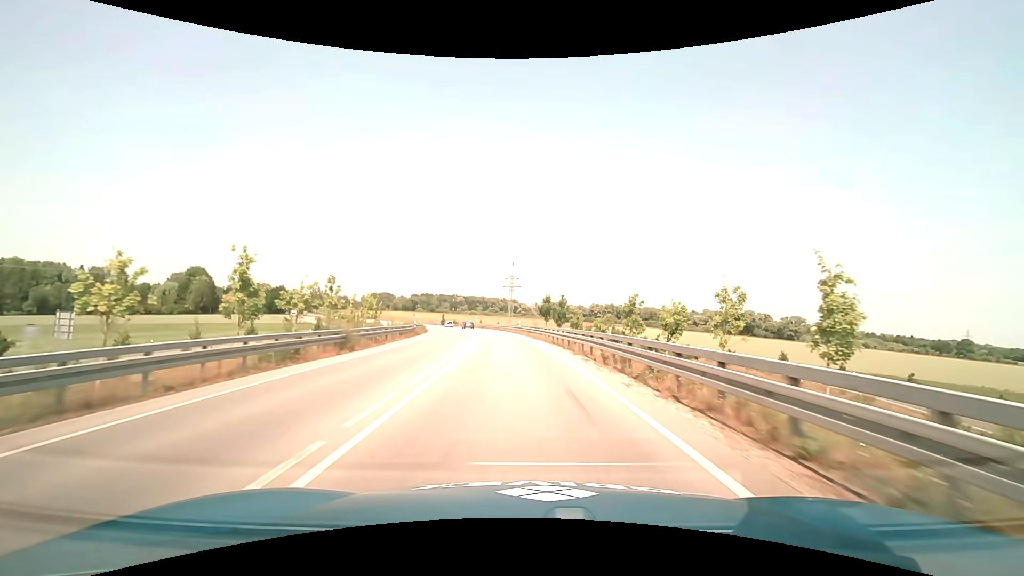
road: trunk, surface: asphalt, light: Day
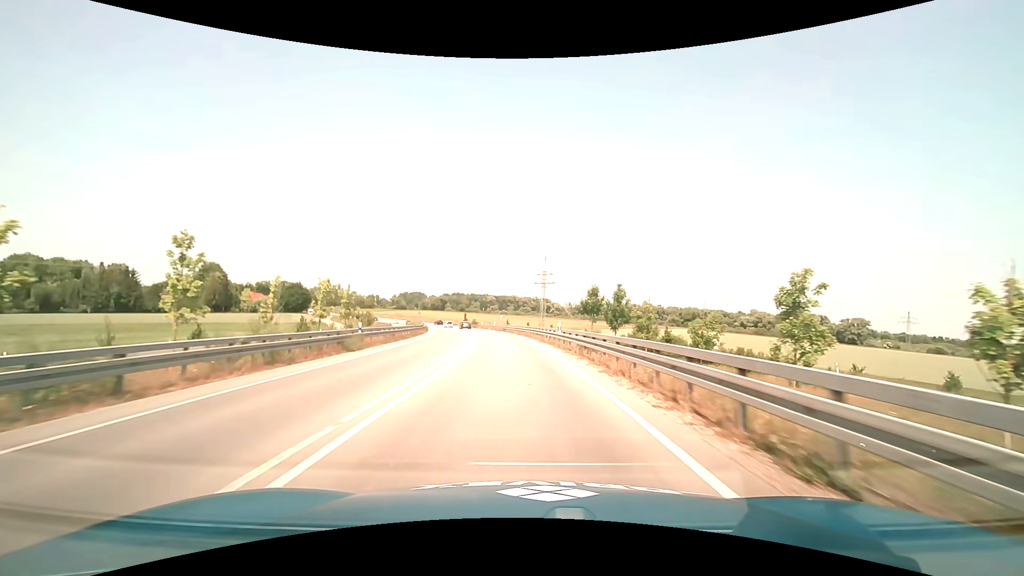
(-0.8, +24.9) m; -4°
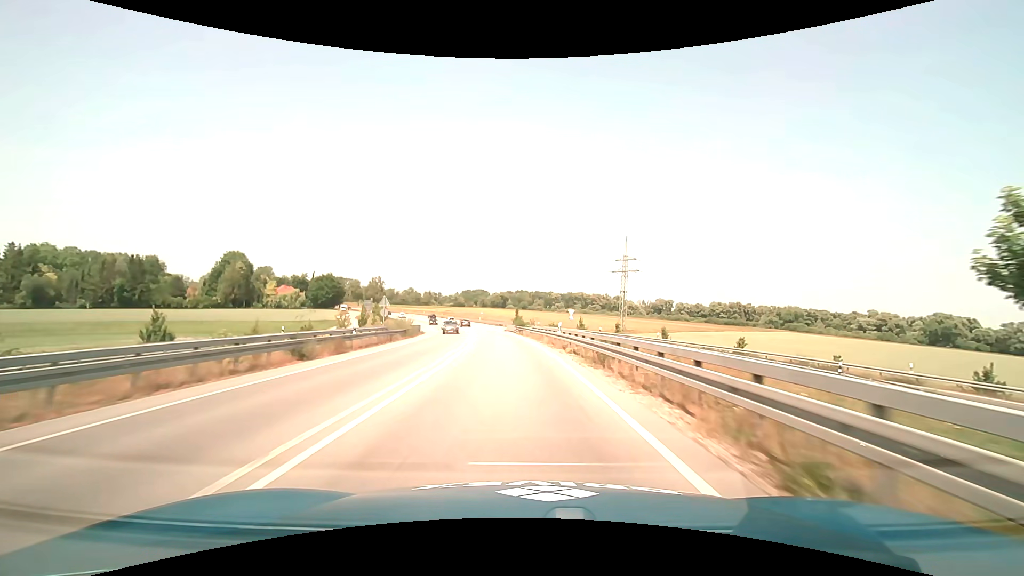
(-3.3, +50.4) m; -7°
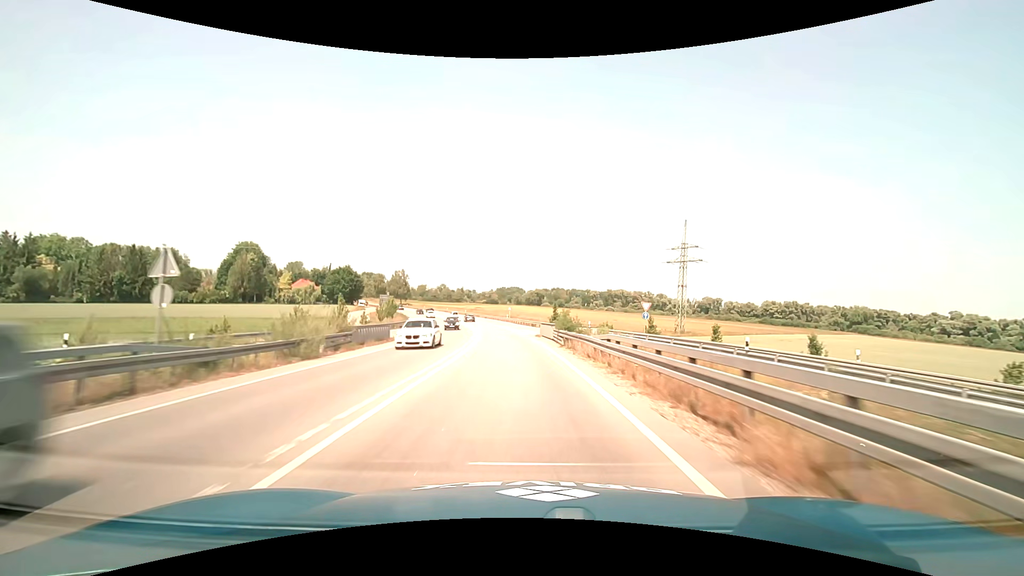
(-0.9, +25.6) m; -4°
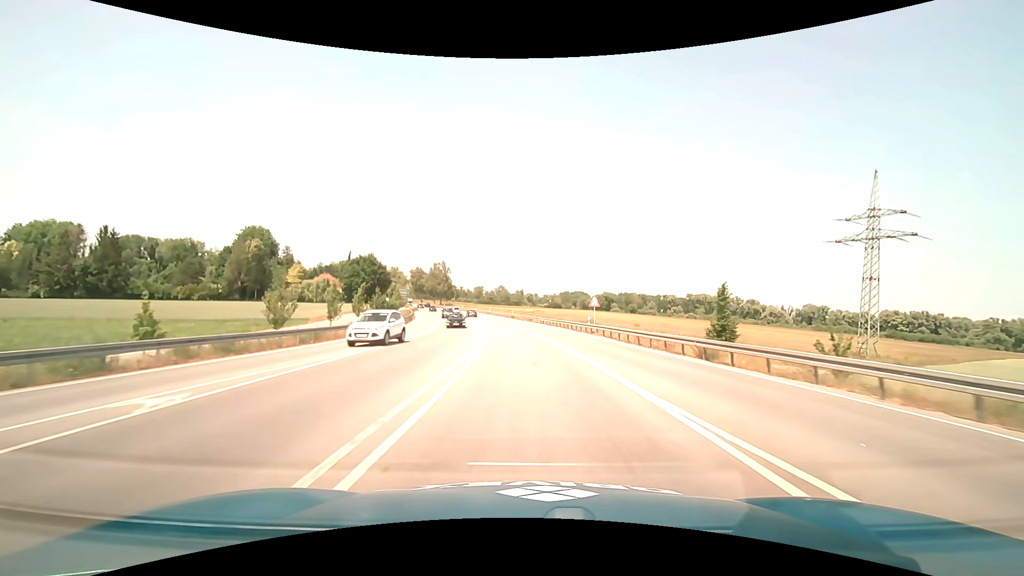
(-3.6, +51.1) m; -7°
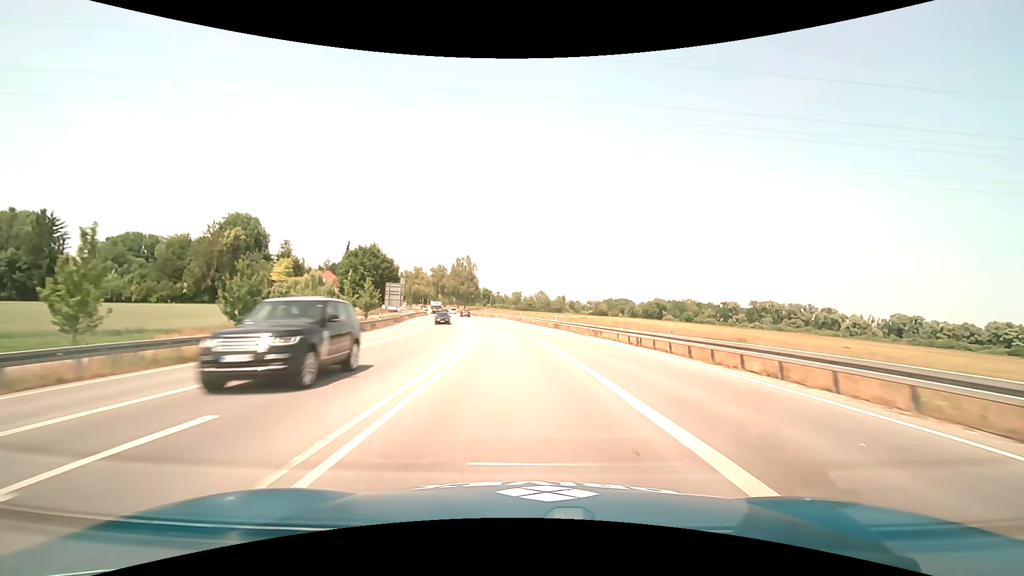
(-1.4, +38.0) m; -5°
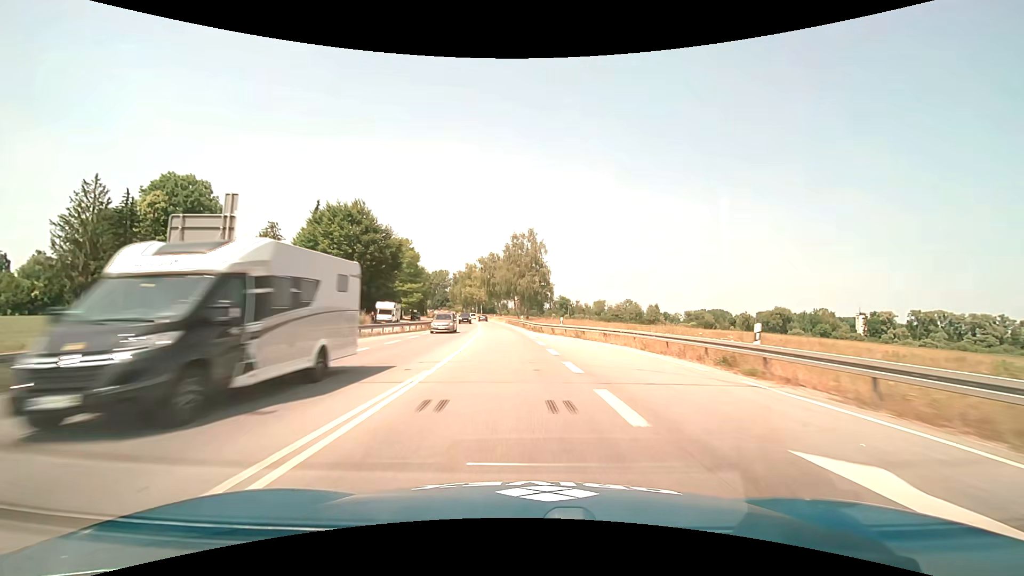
(-4.9, +62.2) m; -9°
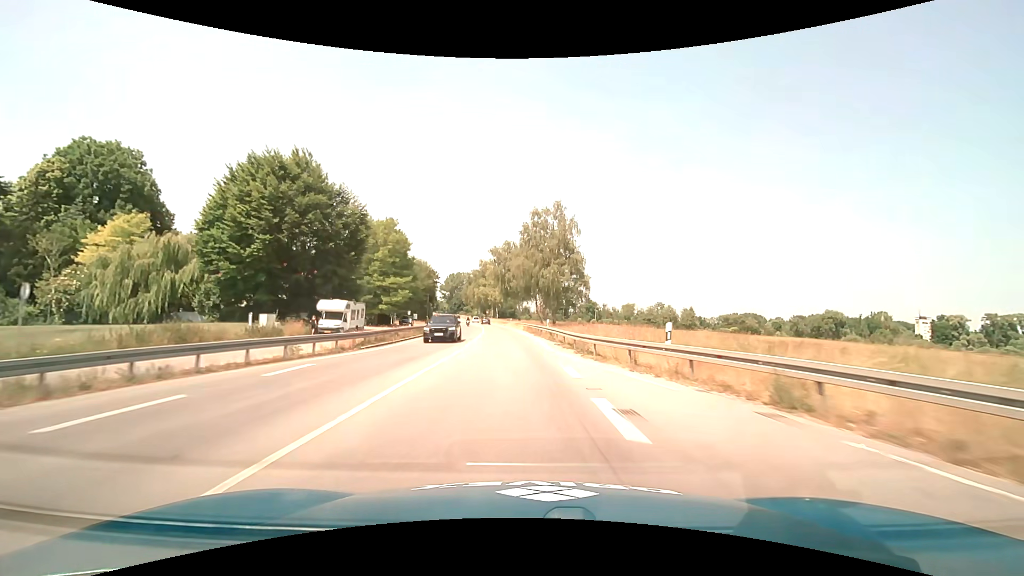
(-0.5, +24.7) m; -3°
(0, +10) (0, +20) (-1, +30) (-2, +40) (-2, +50) (-3, +60) (-4, +70) (-5, +80) (-6, +90) (-8, +100) m
